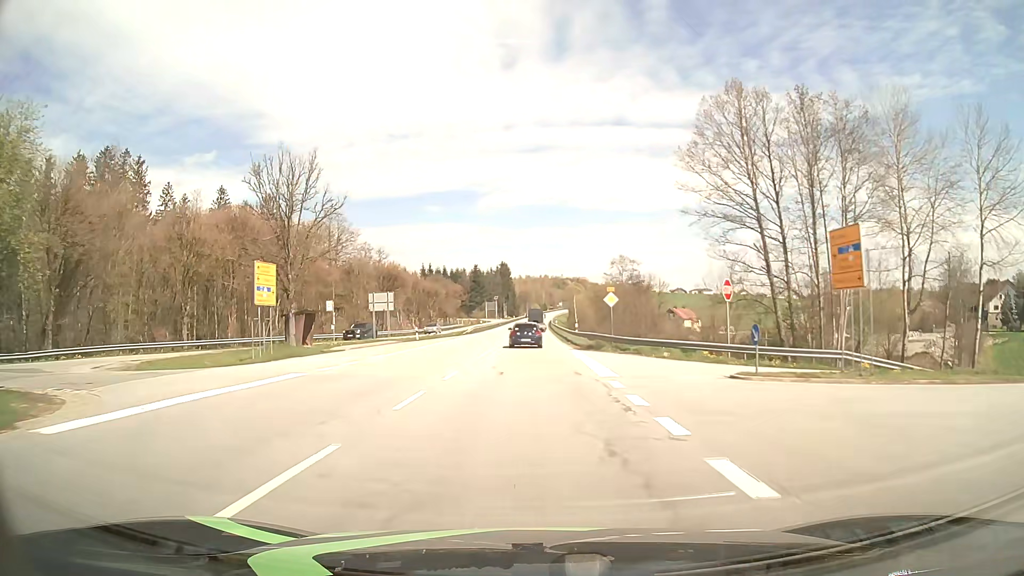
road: primary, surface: asphalt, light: Day
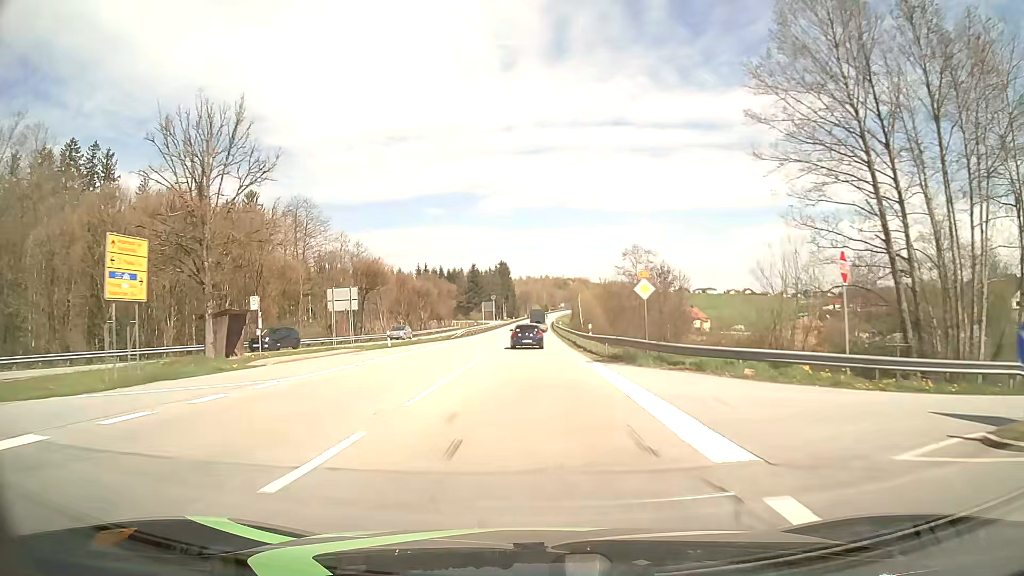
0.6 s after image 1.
(0.0, +10.9) m; 0°
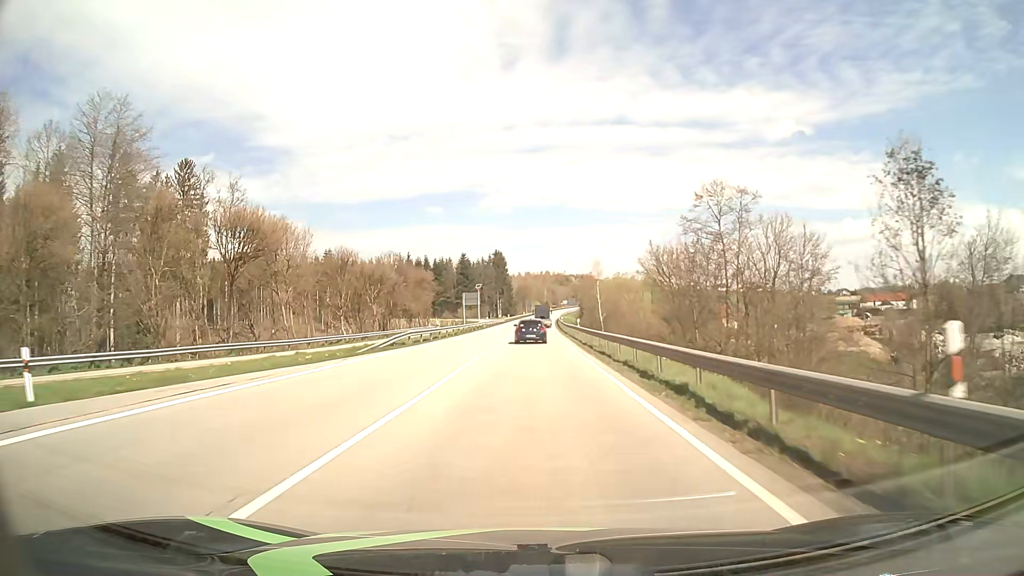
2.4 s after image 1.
(-0.1, +33.0) m; 0°
